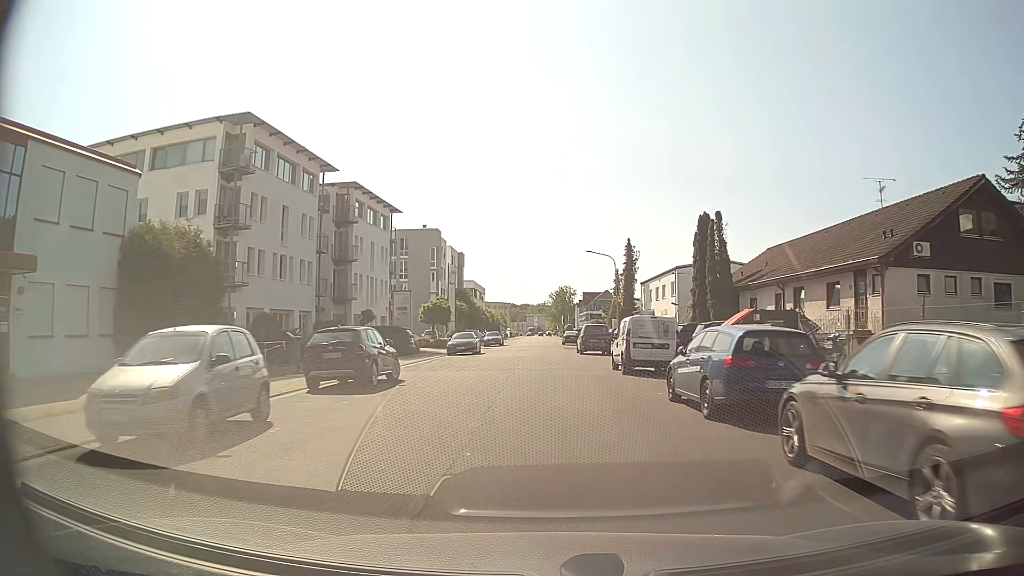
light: Day
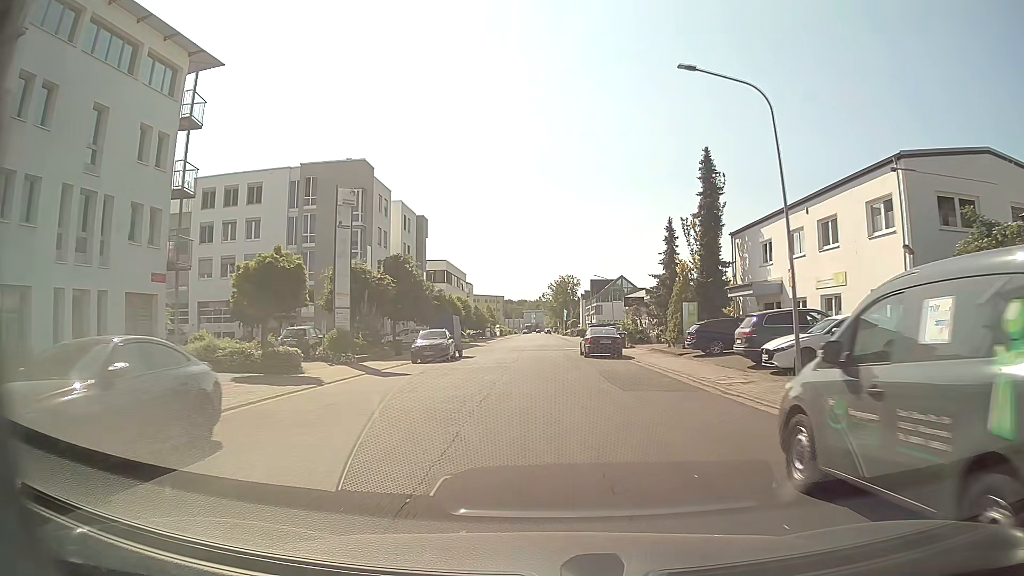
(-0.1, +37.7) m; 0°
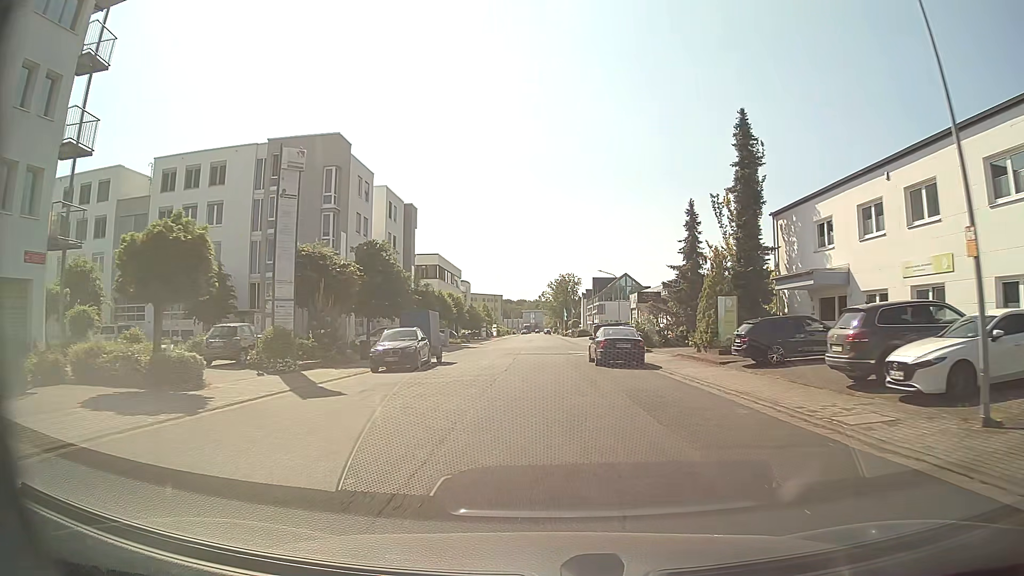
(0.0, +7.4) m; +1°
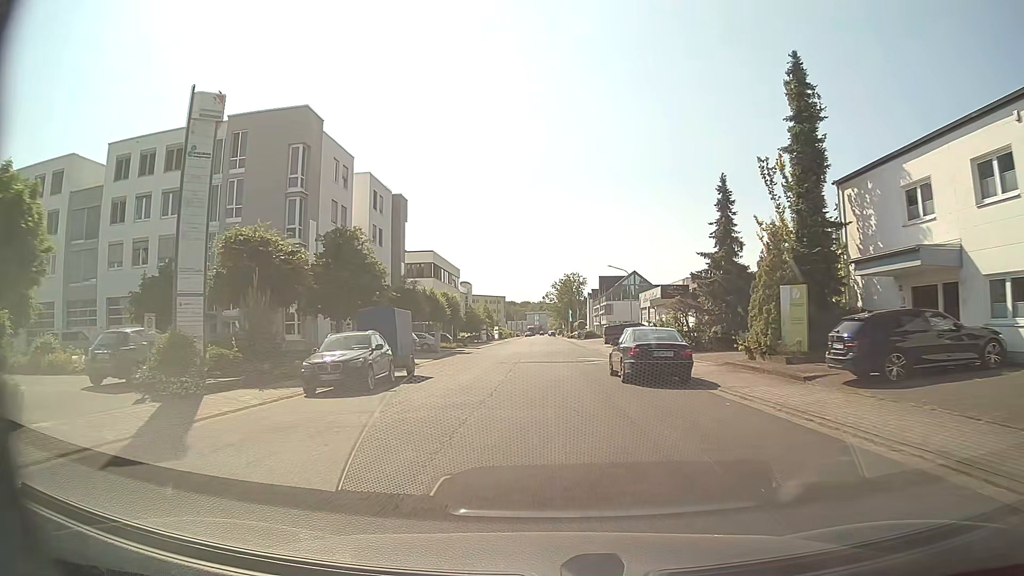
(-0.1, +7.4) m; -1°
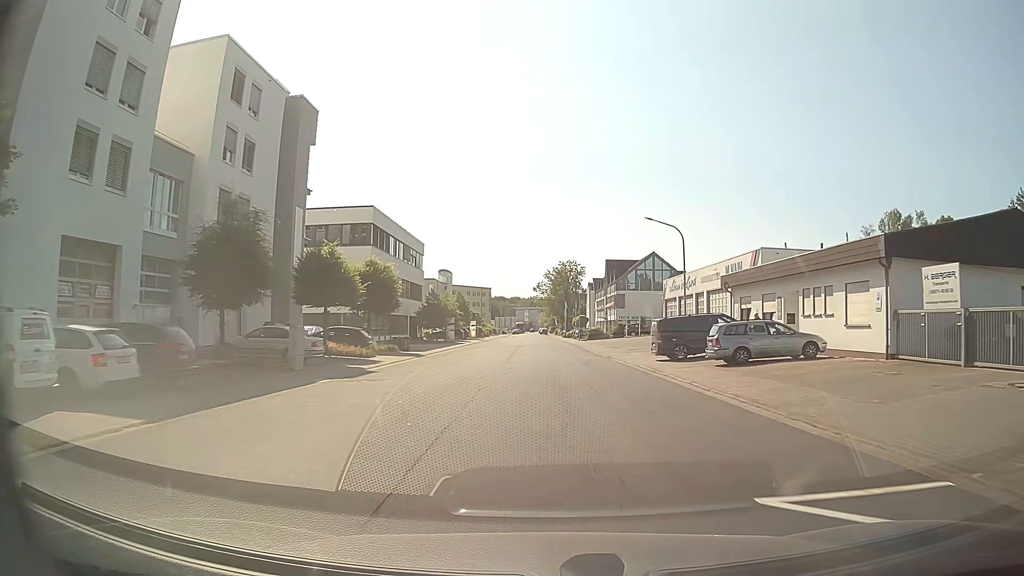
(0.0, +29.0) m; +1°
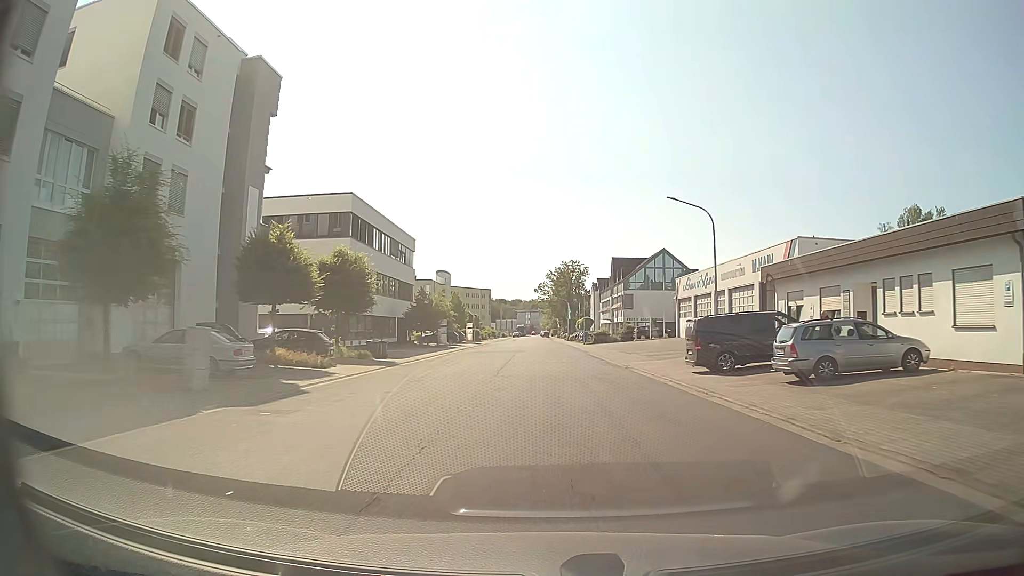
(0.0, +7.1) m; -1°
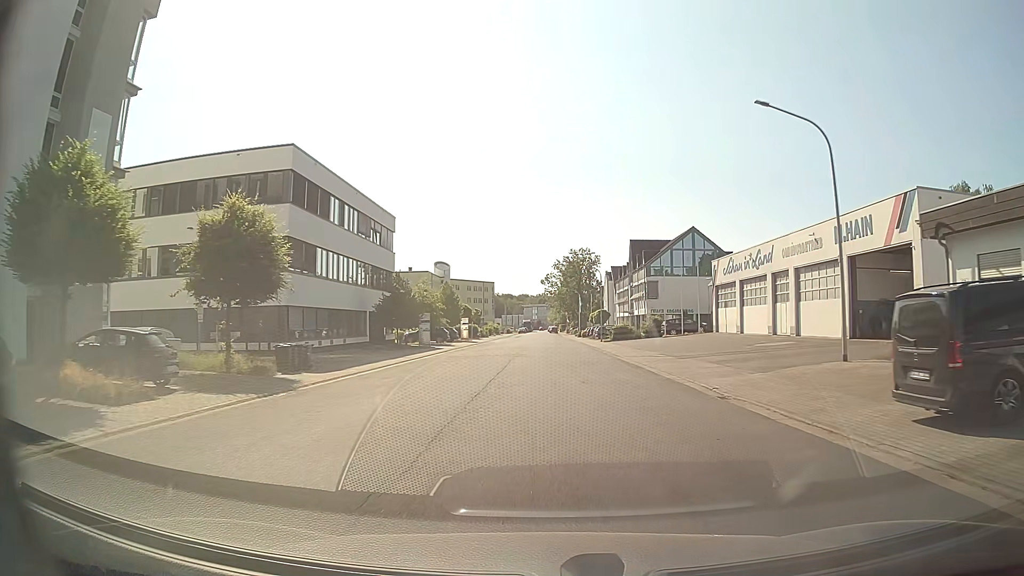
(+0.1, +14.2) m; 0°
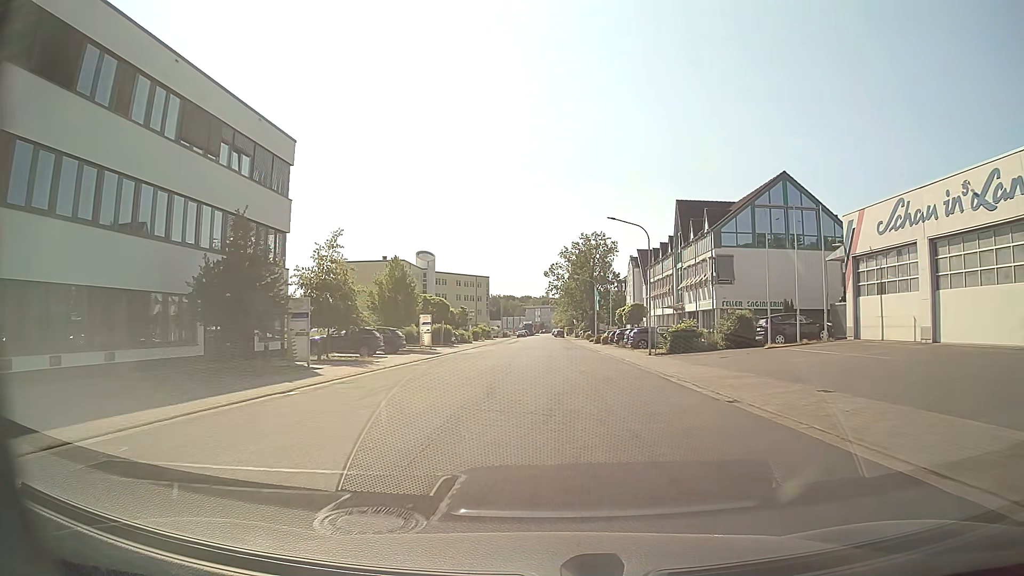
(-0.1, +28.9) m; 0°
(0, +10) (0, +20) (0, +30) (0, +40) (0, +50) (0, +60) (0, +70) (0, +80) (0, +90) (0, +100) m
